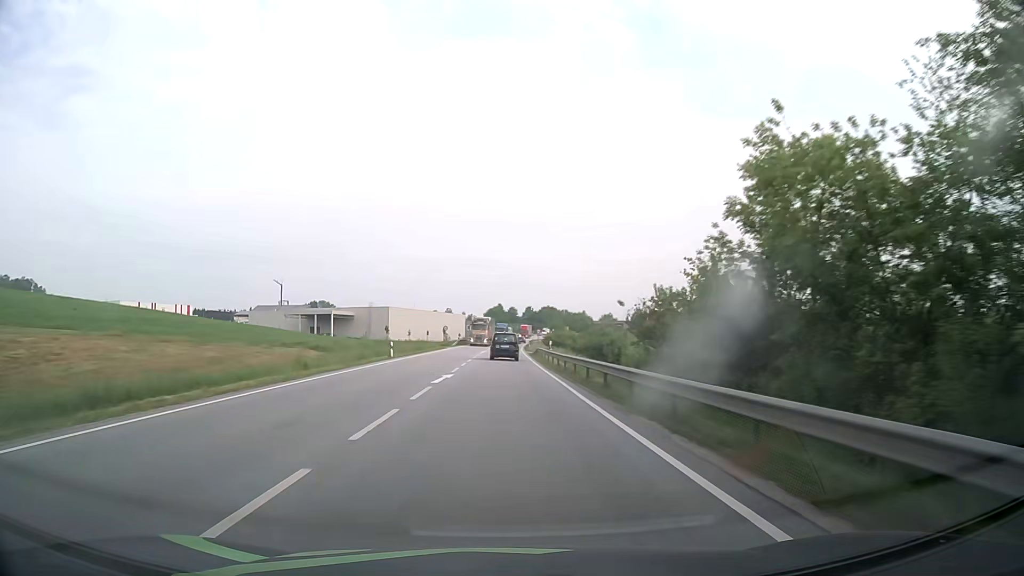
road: primary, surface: asphalt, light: Day
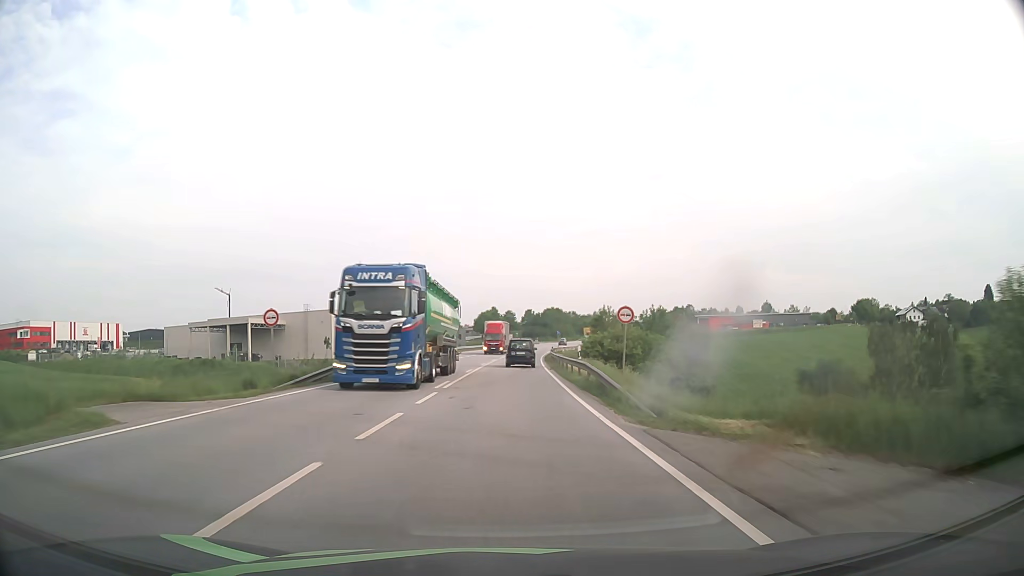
(+0.1, +65.4) m; 0°
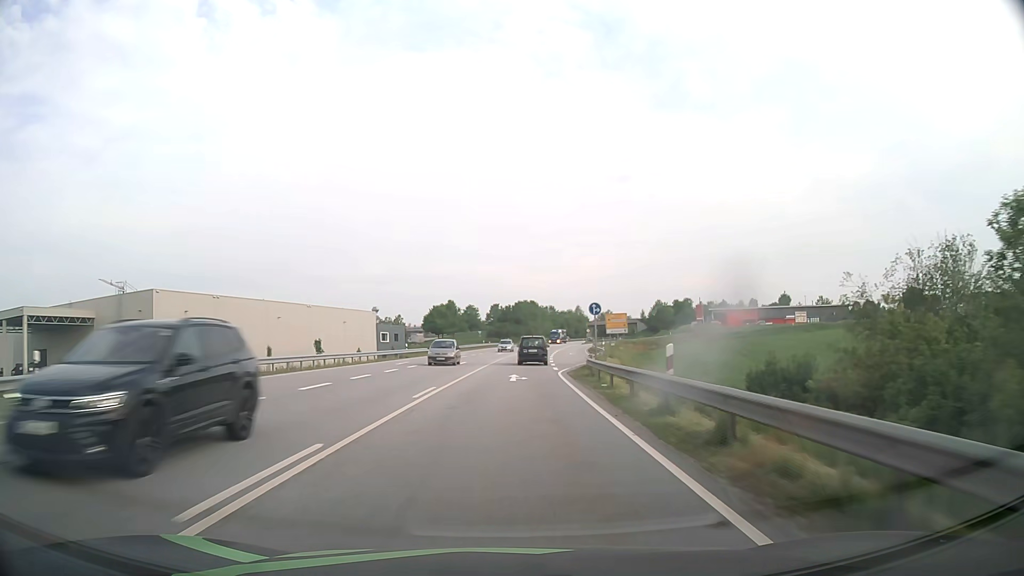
(+1.5, +65.0) m; +3°
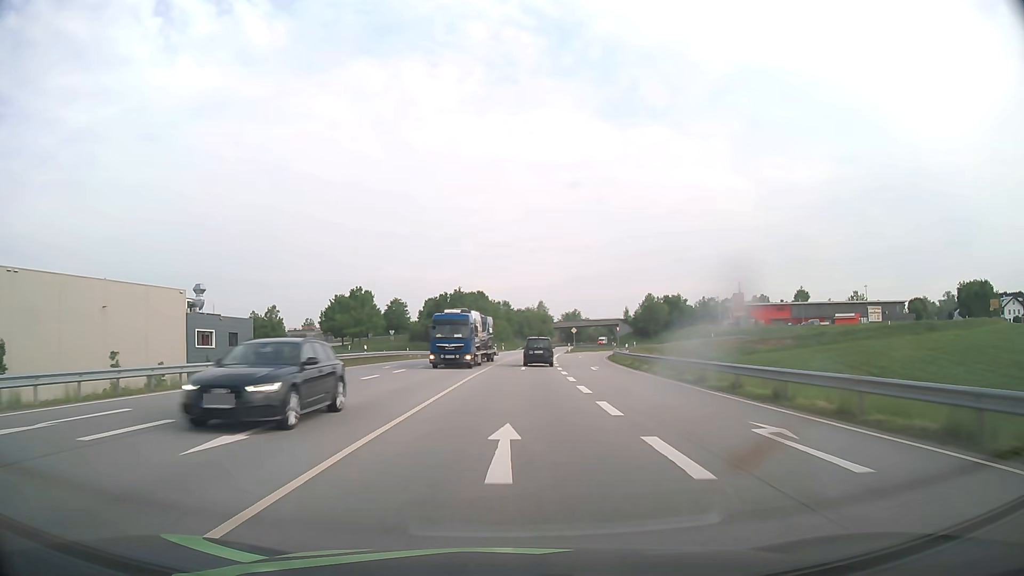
(+2.3, +65.0) m; +4°
